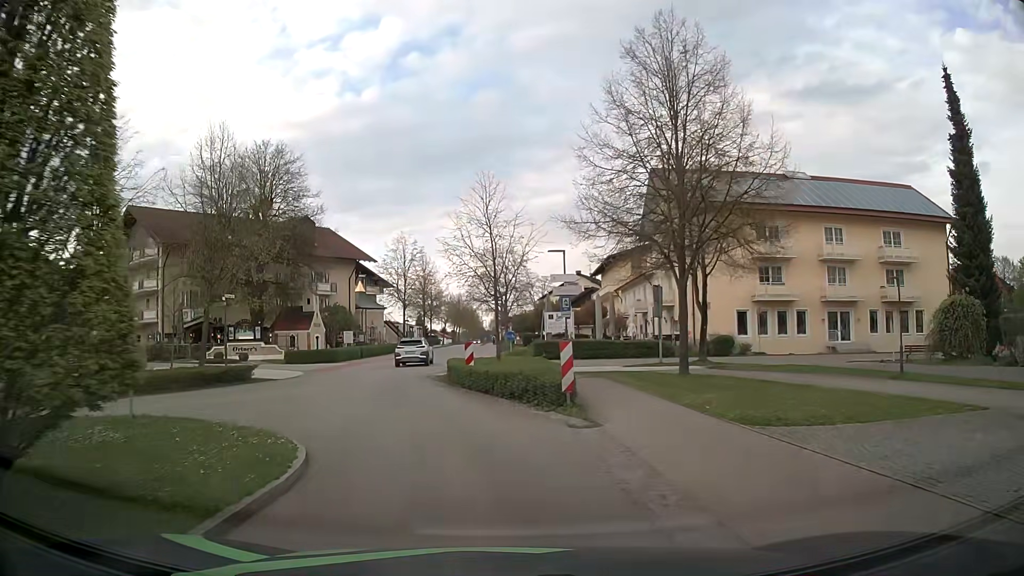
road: residential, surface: asphalt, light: Day
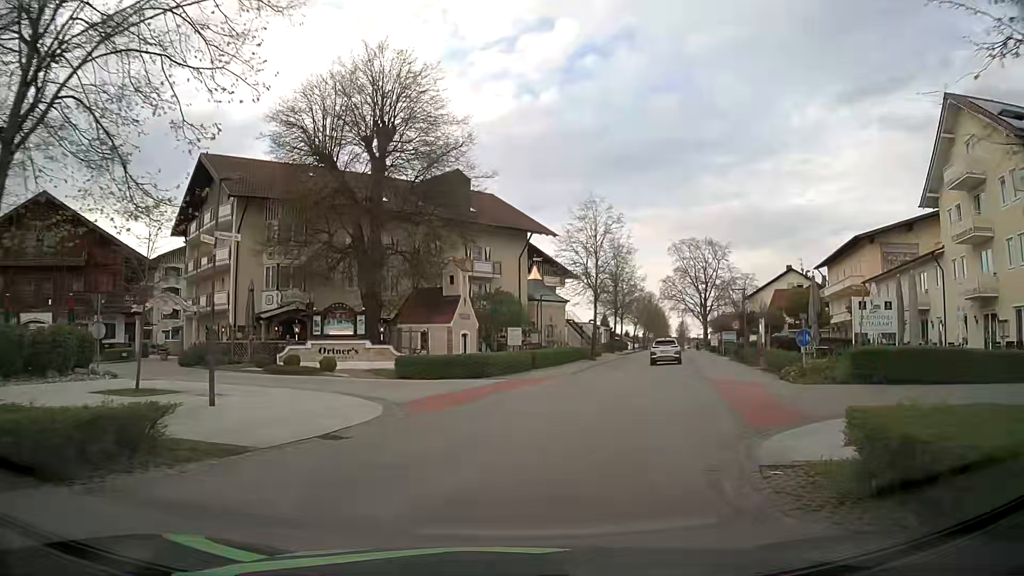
(-3.4, +19.2) m; -15°
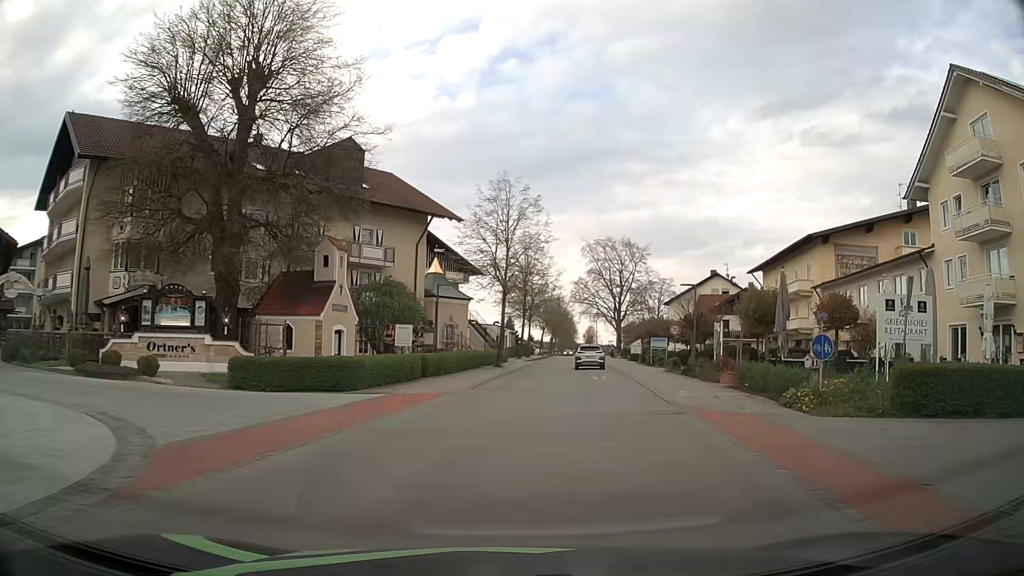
(+0.5, +7.7) m; +8°
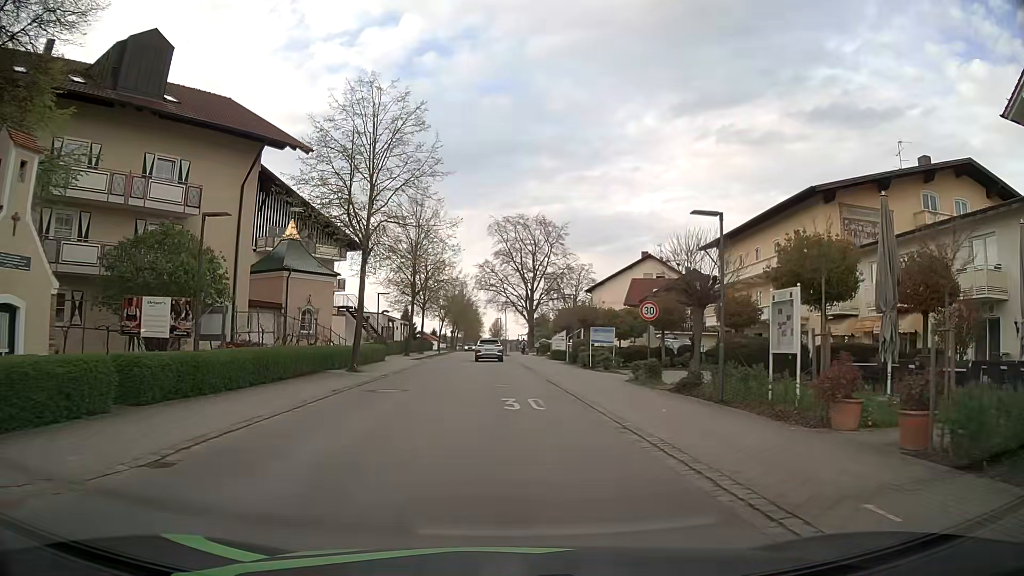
(+1.7, +15.8) m; +9°
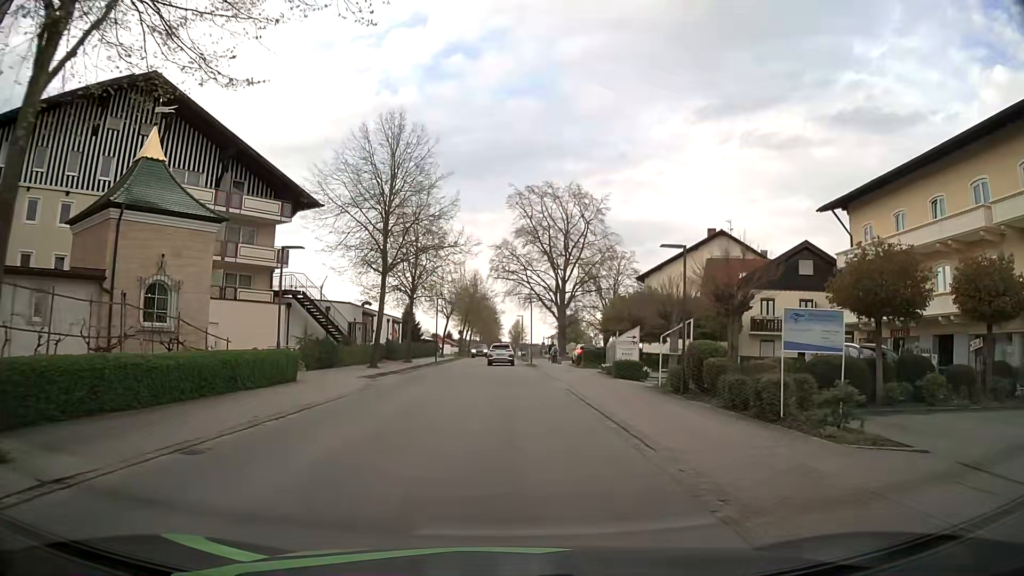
(-0.6, +21.2) m; -2°
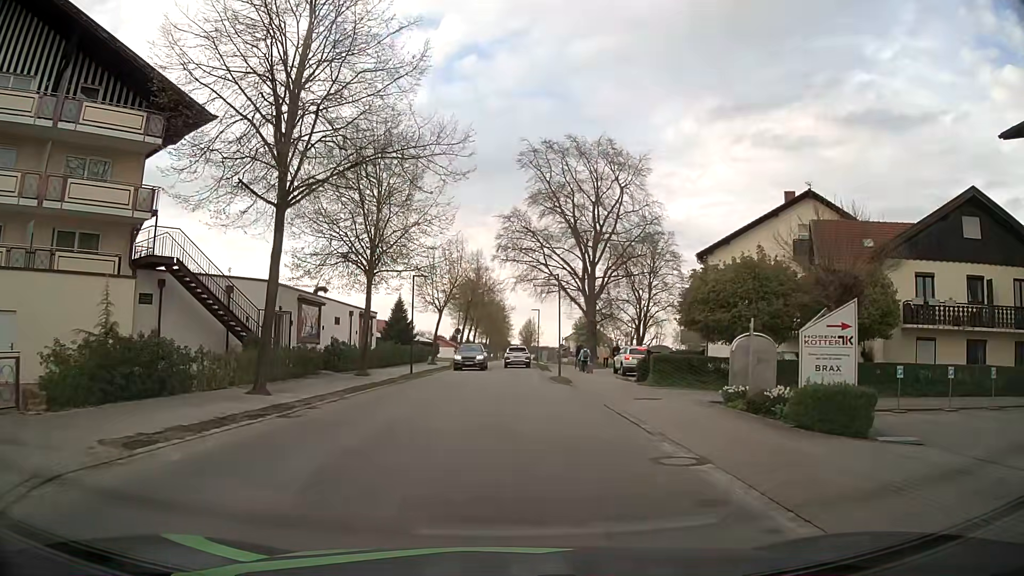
(-0.2, +17.5) m; -1°
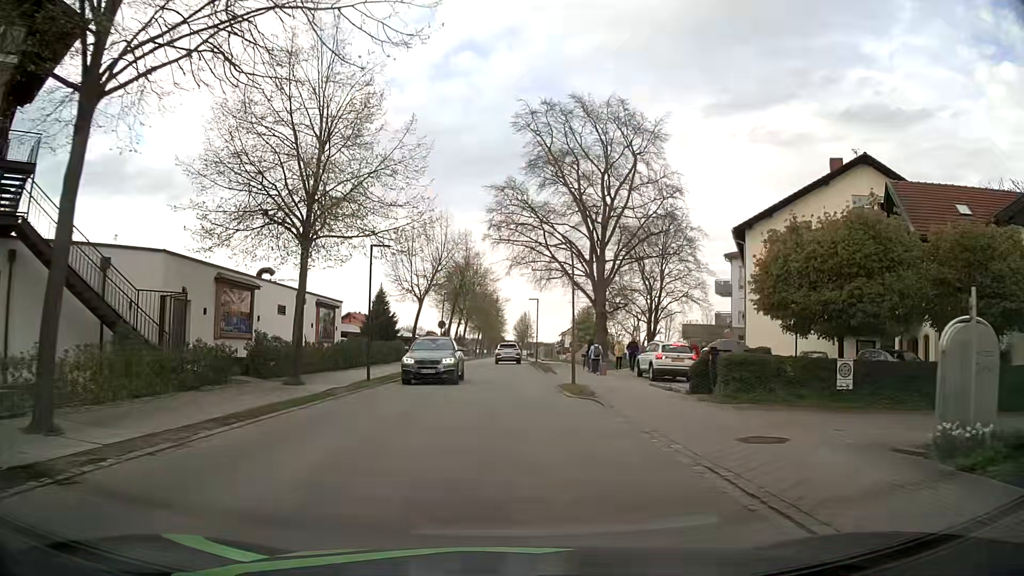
(0.0, +8.8) m; 0°
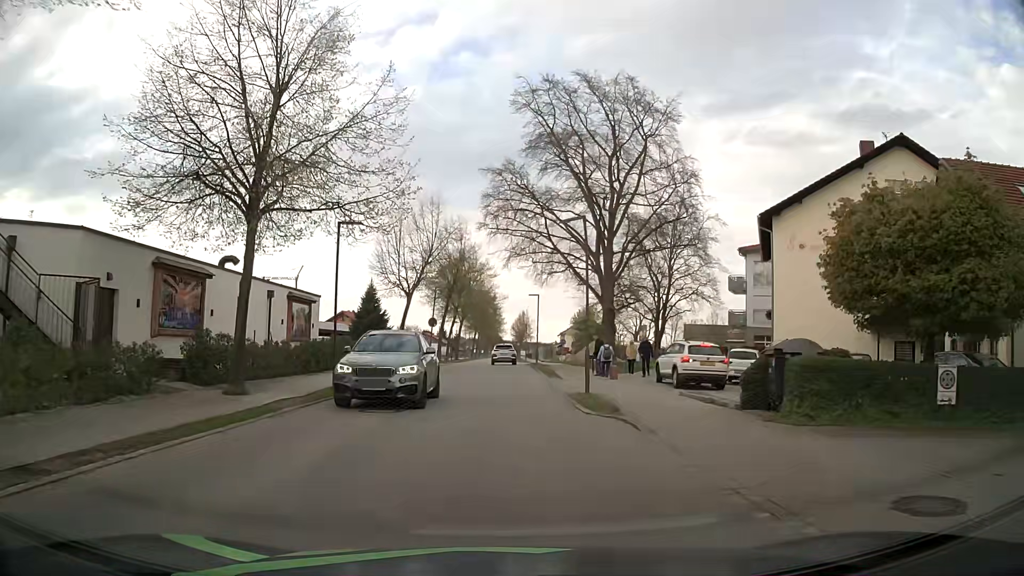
(0.0, +4.4) m; 0°
(0, +10) (0, +20) (0, +30) (0, +40) (0, +50) (0, +60) (0, +70) (0, +80) (0, +90) (+1, +100) m
